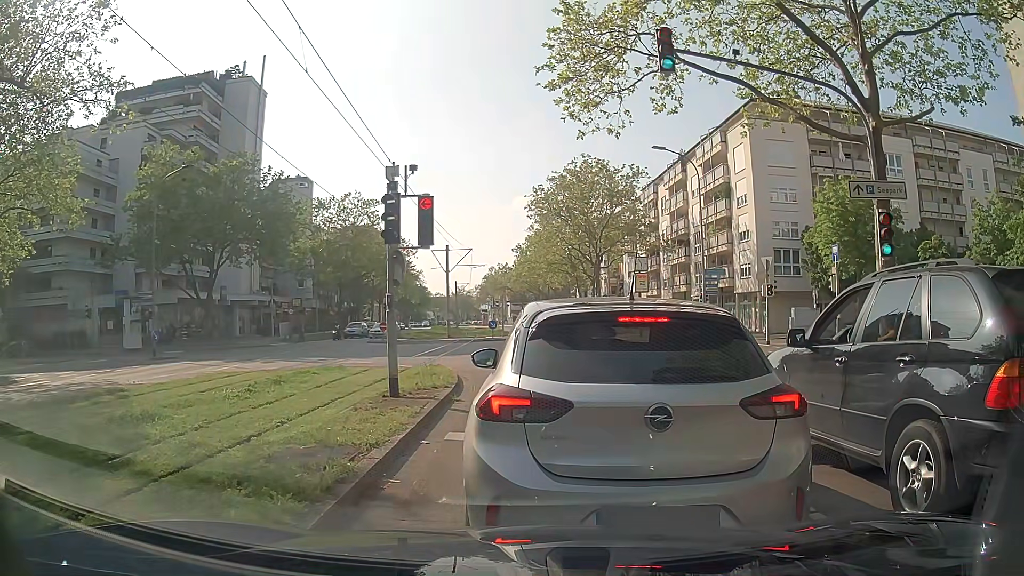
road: tertiary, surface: asphalt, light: Day
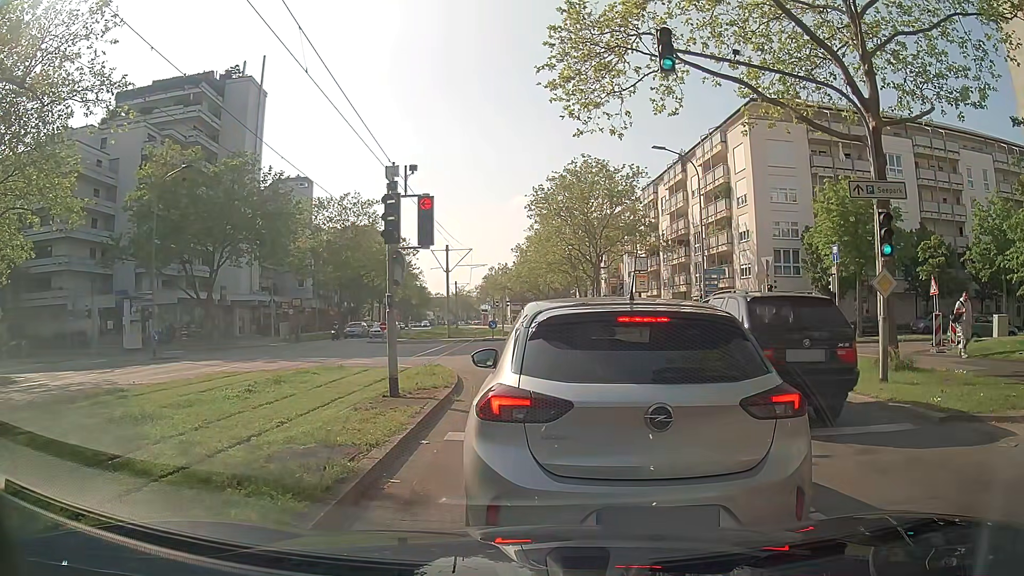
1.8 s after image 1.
(0.0, 0.0) m; 0°
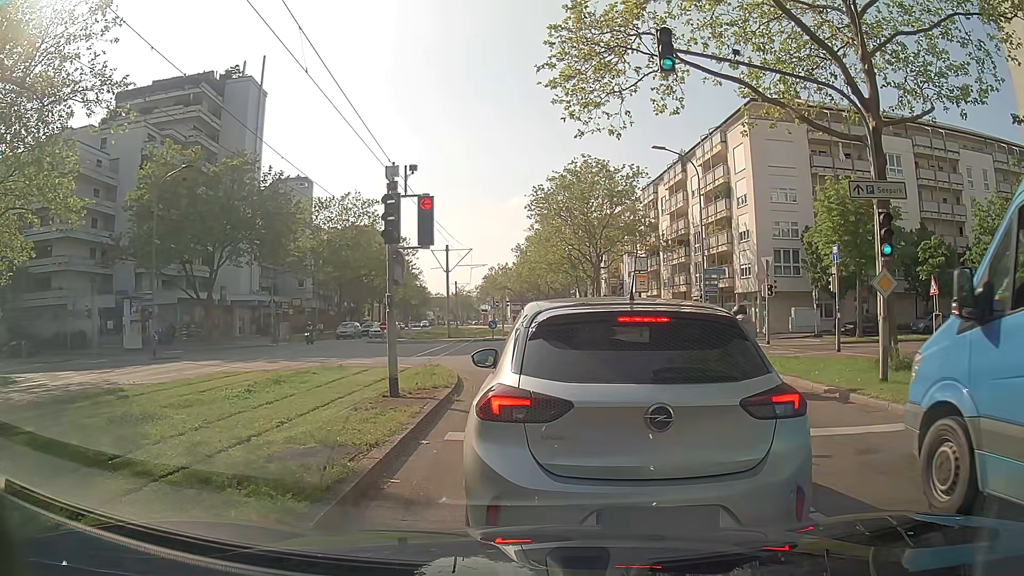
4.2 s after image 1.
(0.0, 0.0) m; 0°
